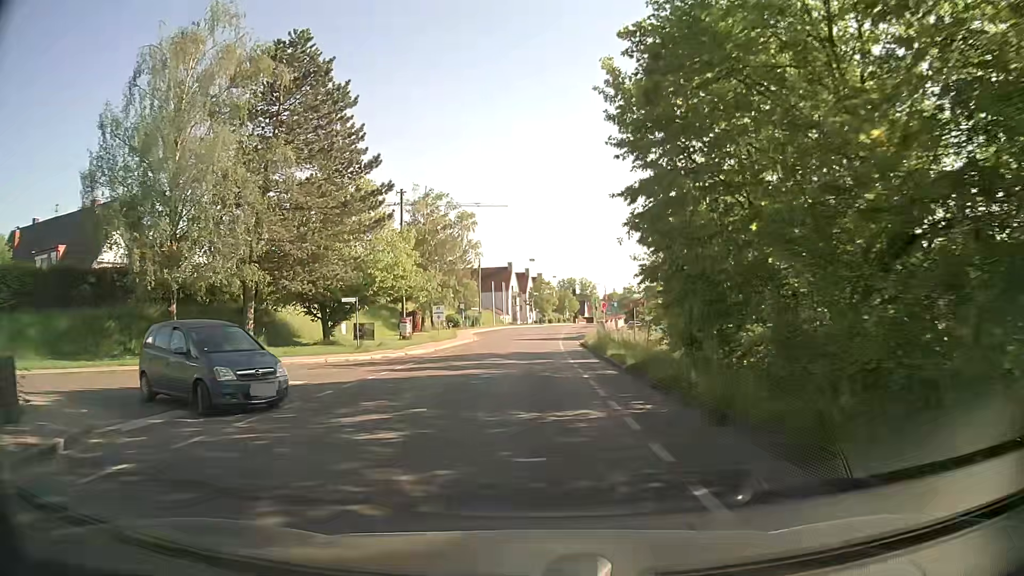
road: tertiary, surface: asphalt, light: Day
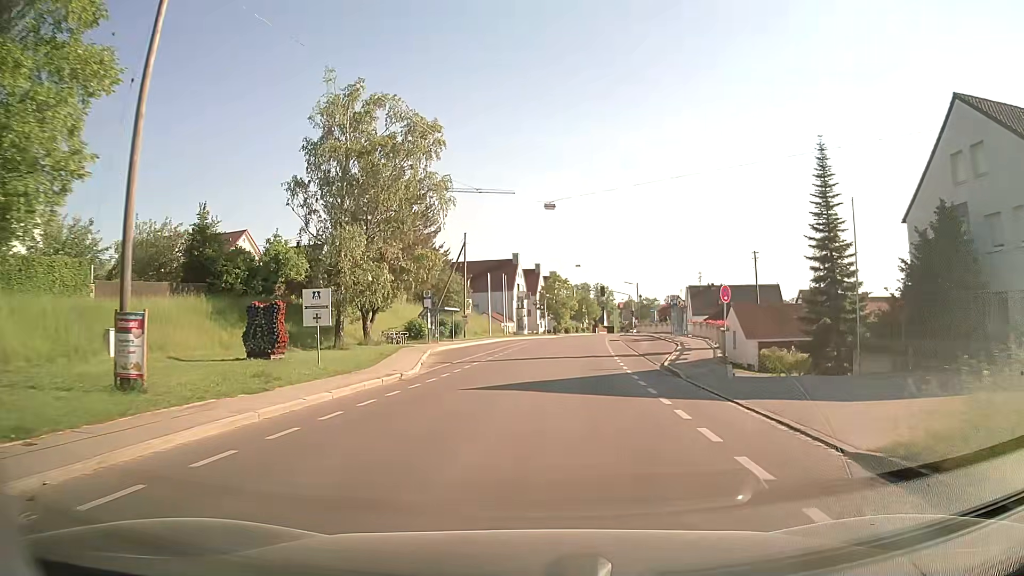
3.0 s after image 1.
(-0.6, +32.9) m; -1°
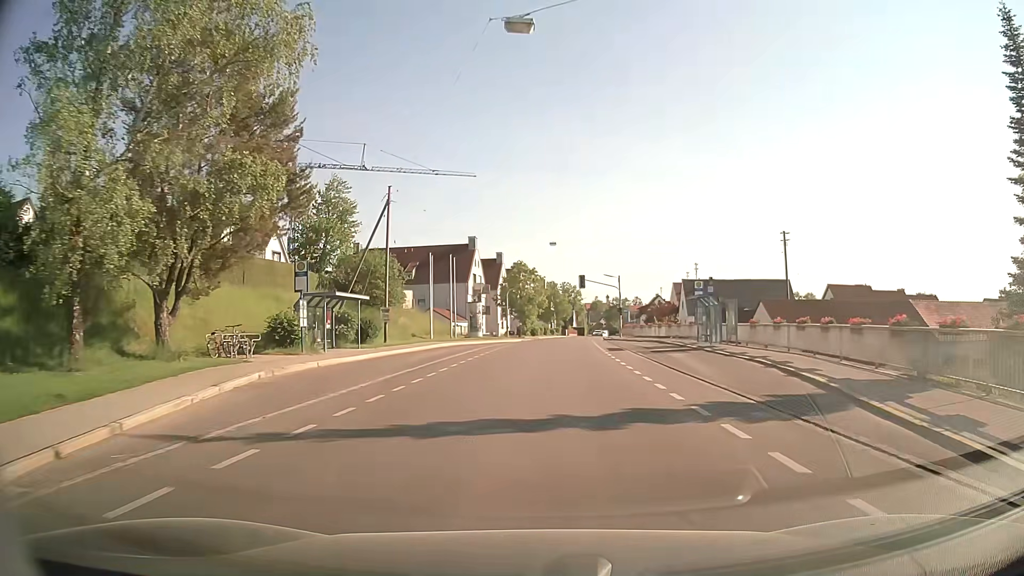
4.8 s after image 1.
(+0.4, +20.2) m; +3°
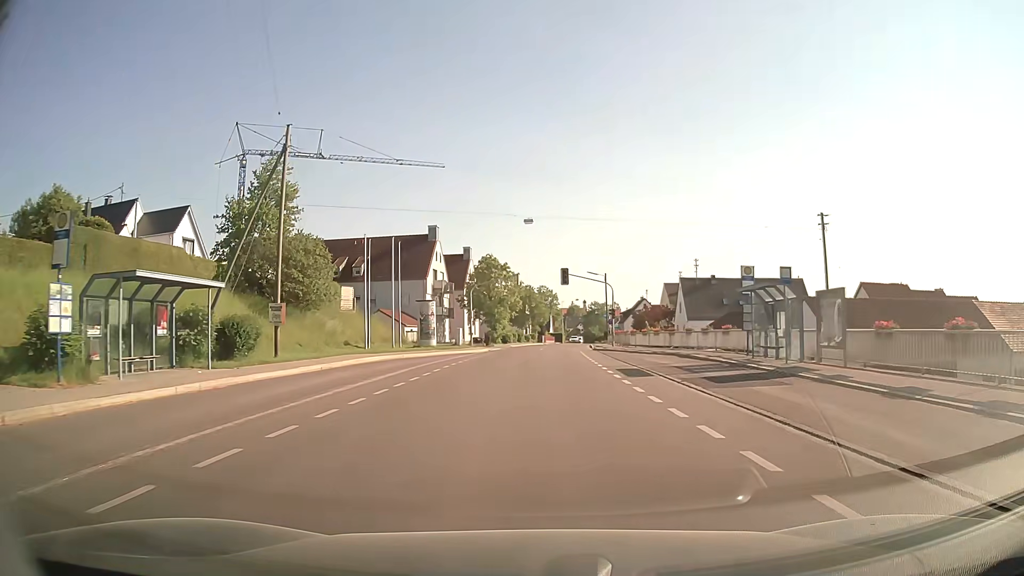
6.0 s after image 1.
(+0.4, +14.0) m; +2°
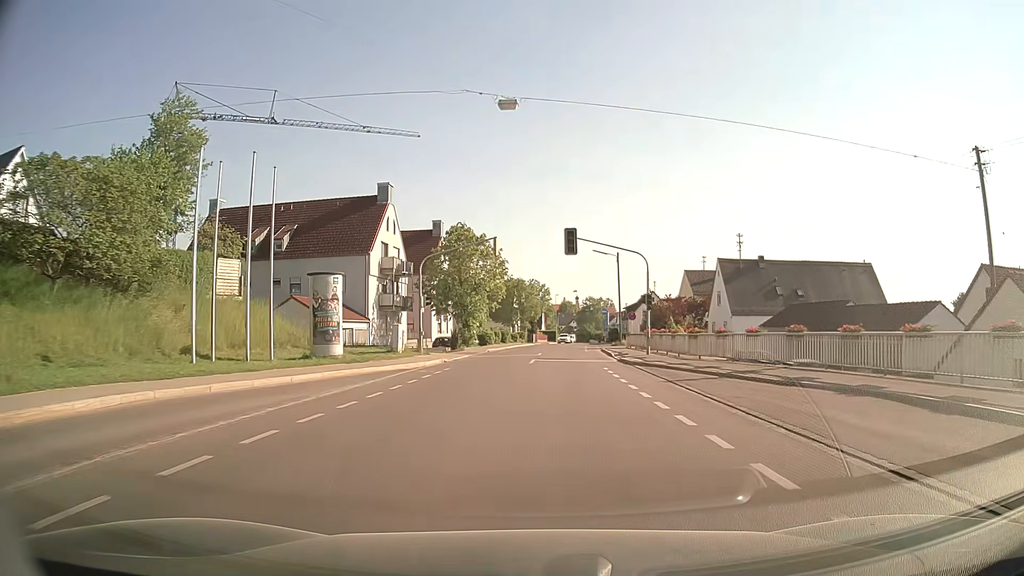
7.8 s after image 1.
(+0.1, +20.8) m; +1°
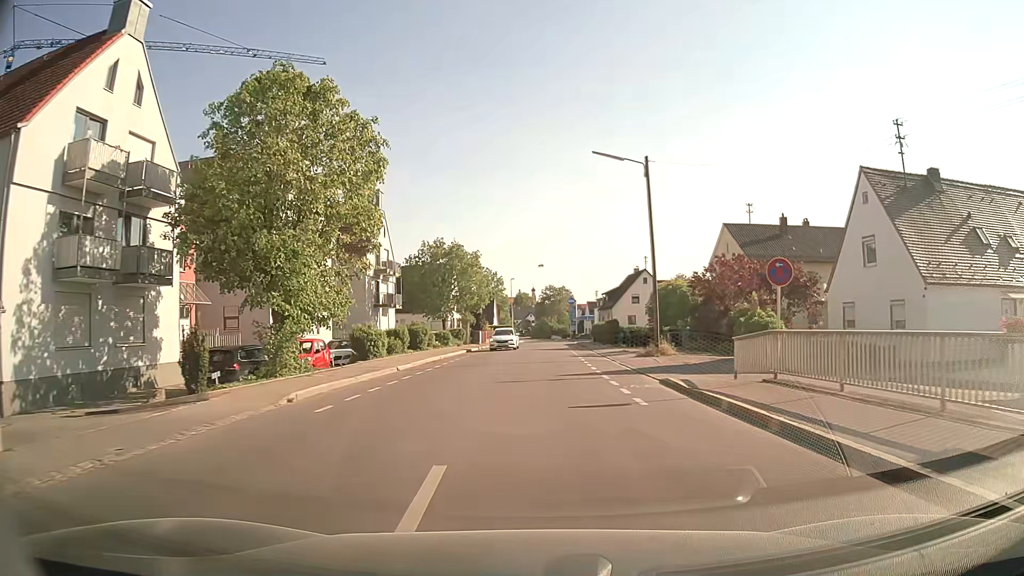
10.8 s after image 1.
(+0.8, +34.1) m; +4°
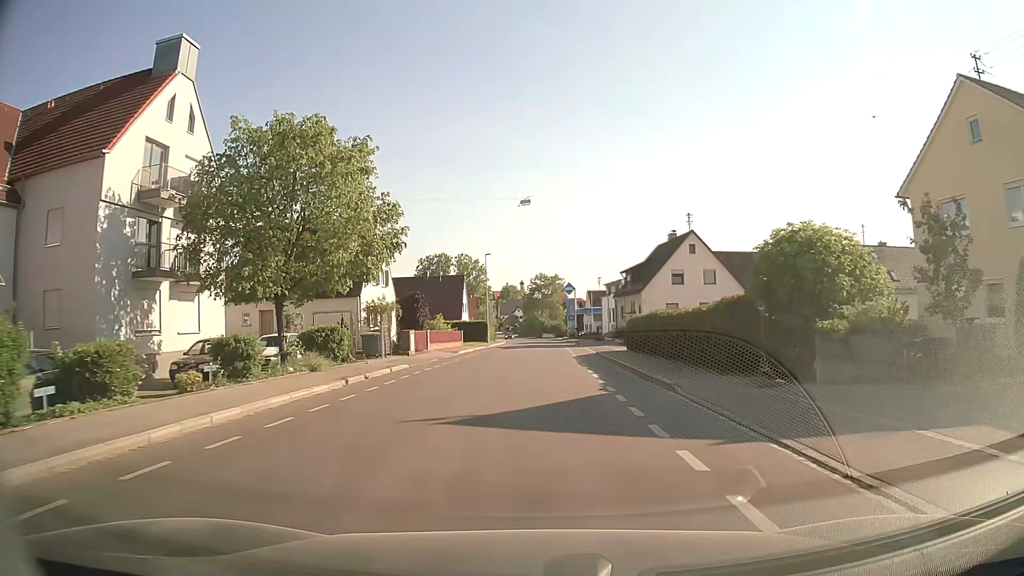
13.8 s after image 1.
(+0.7, +33.6) m; +1°
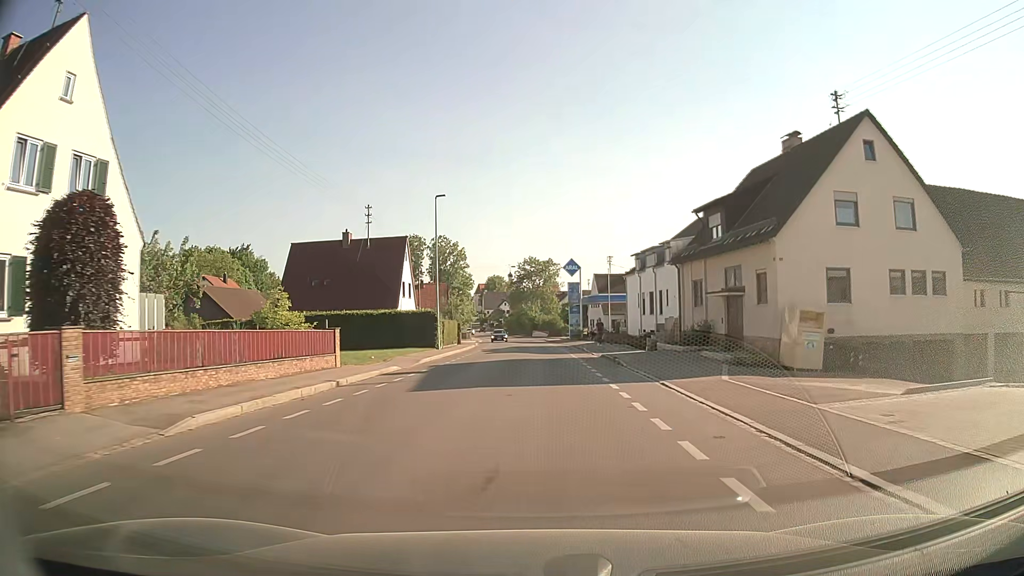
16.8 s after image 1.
(+0.4, +33.6) m; +1°
(0, +10) (0, +20) (0, +30) (0, +40) (0, +50) (0, +60) (0, +70) (-1, +80) (-2, +90) (-2, +100) m
